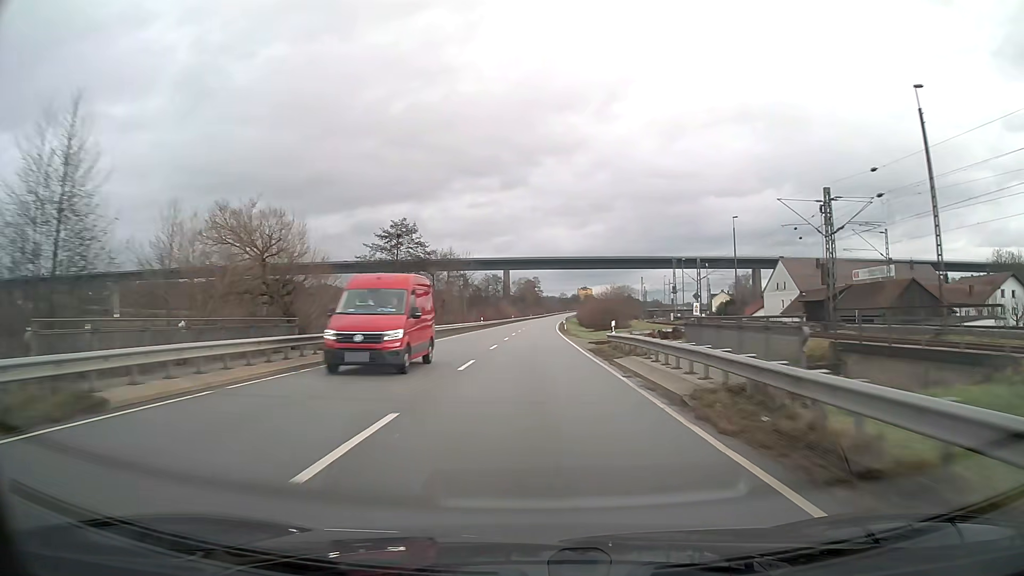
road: primary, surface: asphalt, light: Day
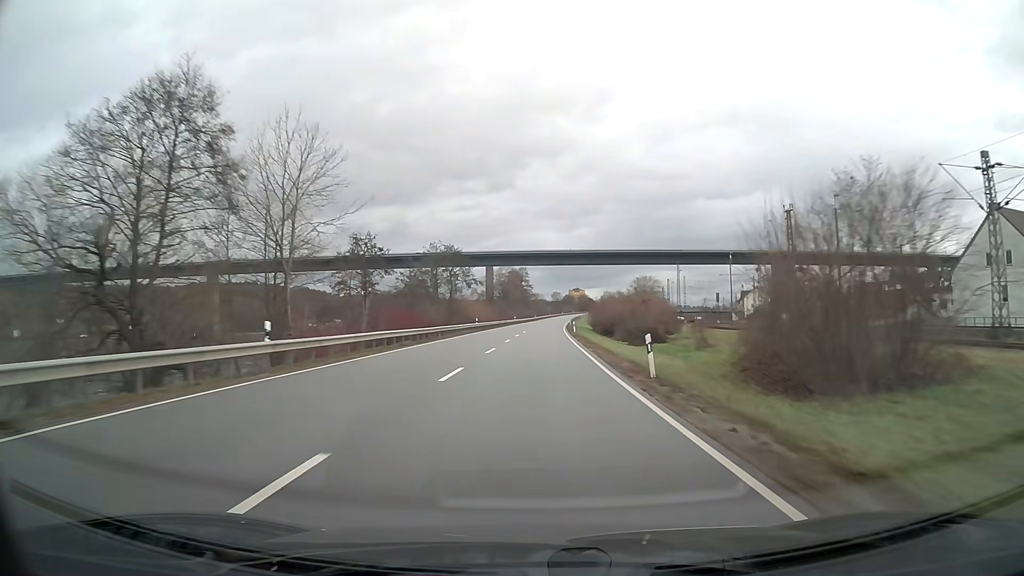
(+0.5, +63.2) m; +1°
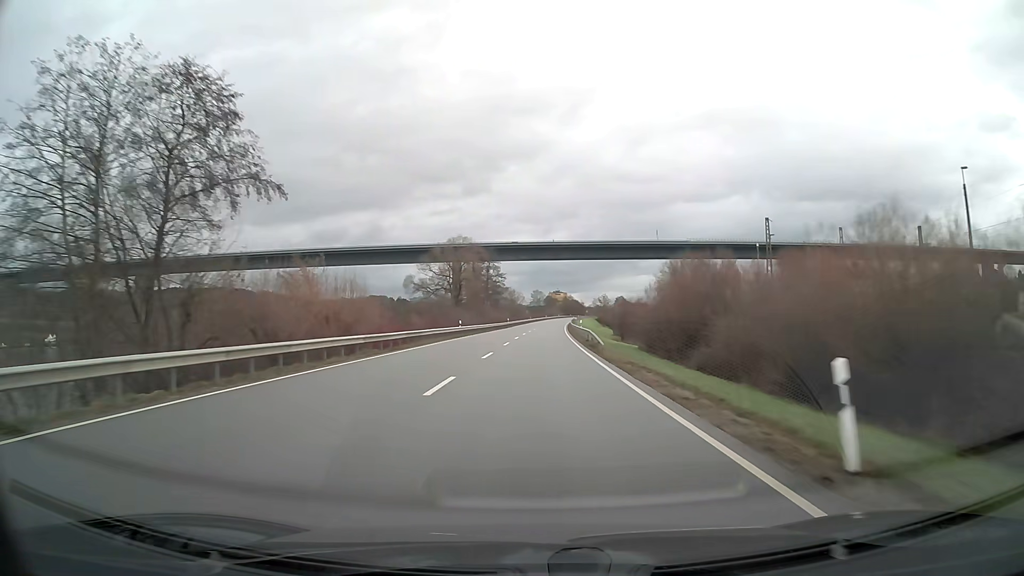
(+1.0, +63.1) m; +2°
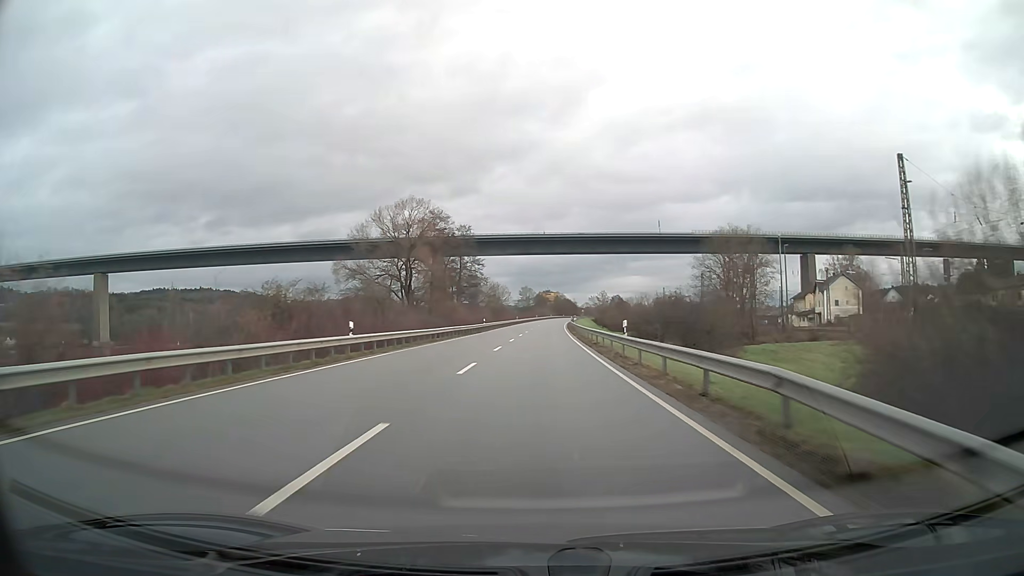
(+0.3, +31.5) m; +1°
